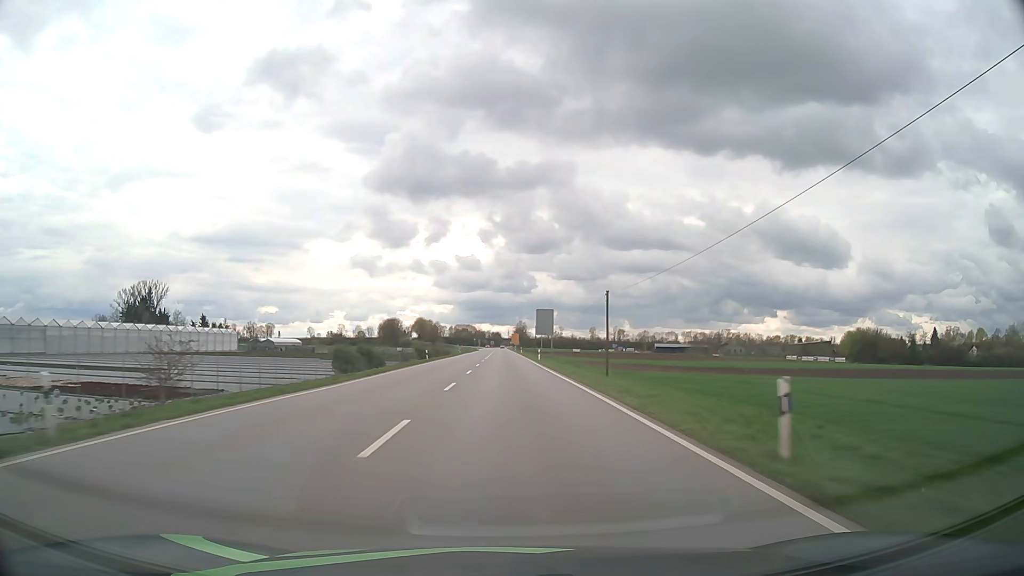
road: primary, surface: asphalt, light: Day
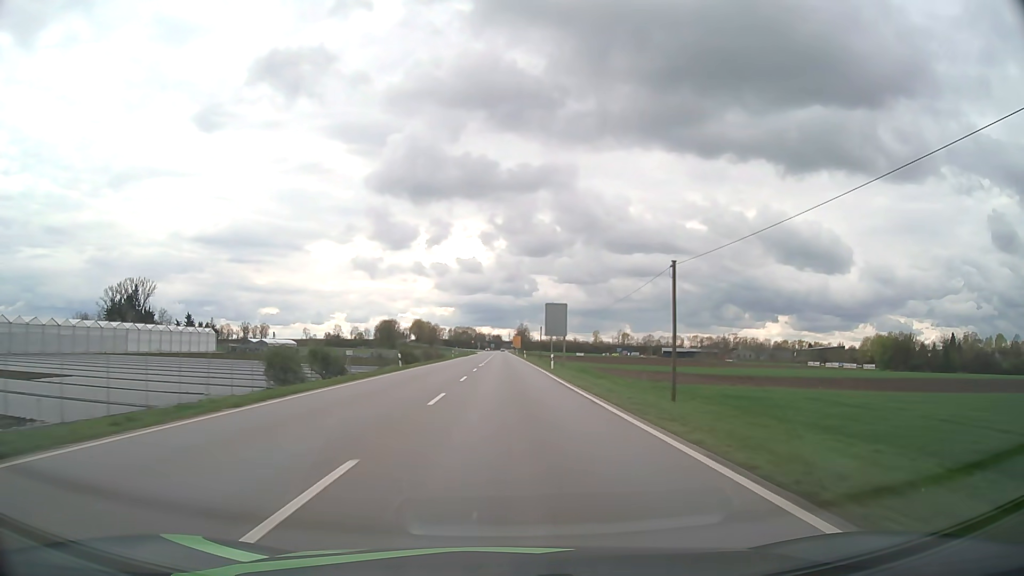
(0.0, +16.0) m; 0°
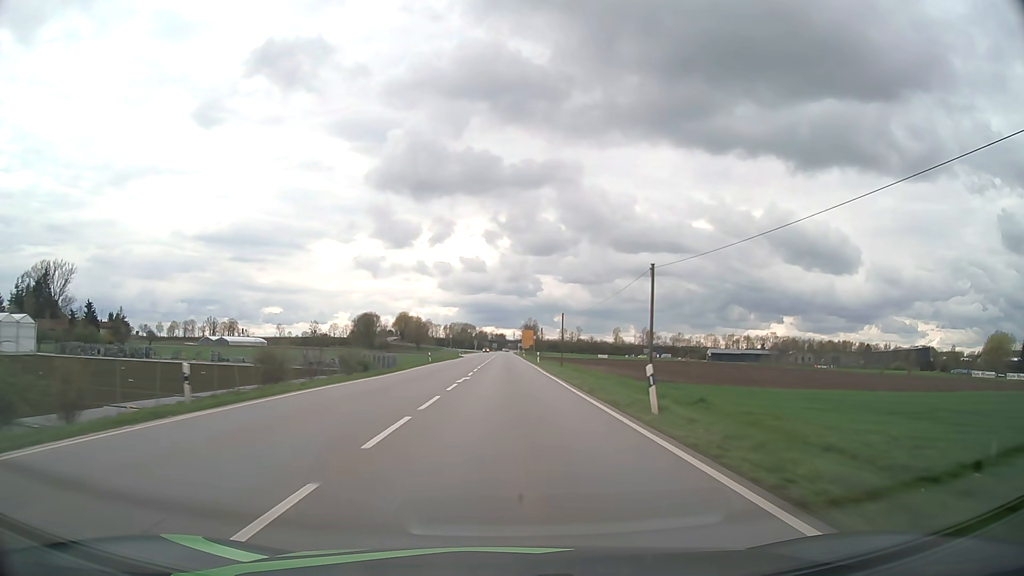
(-0.2, +80.0) m; 0°
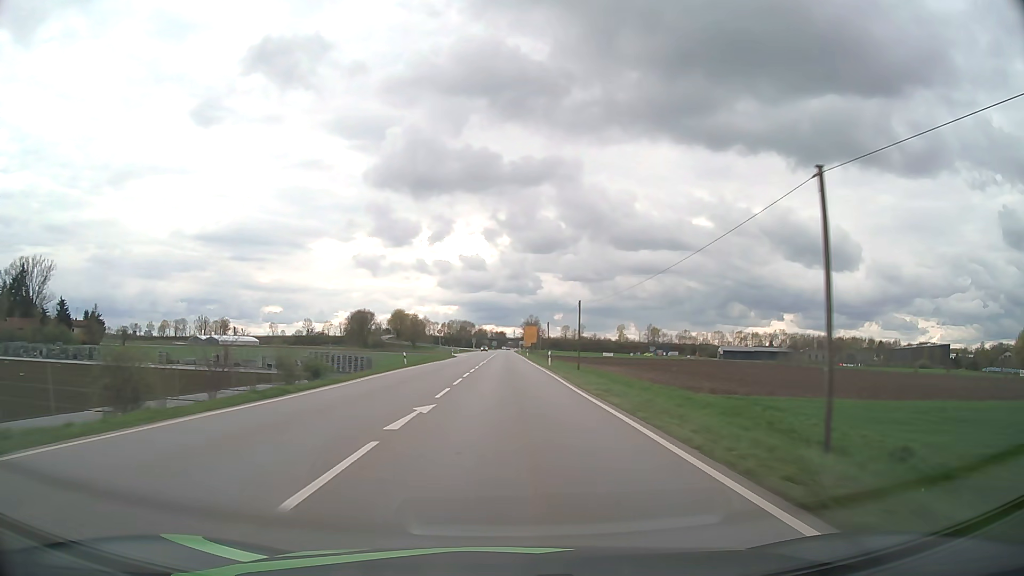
(0.0, +15.9) m; 0°
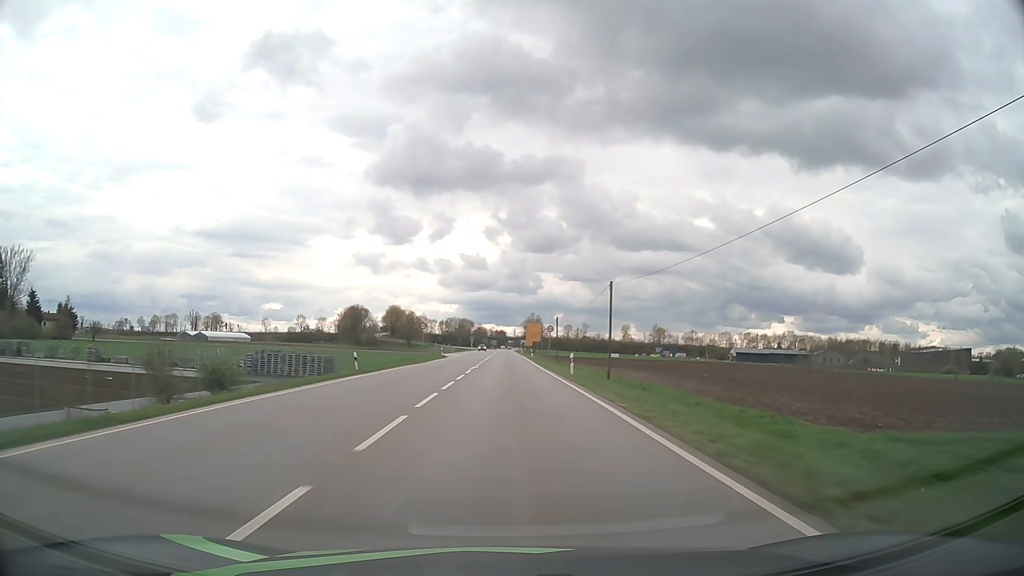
(0.0, +15.9) m; 0°
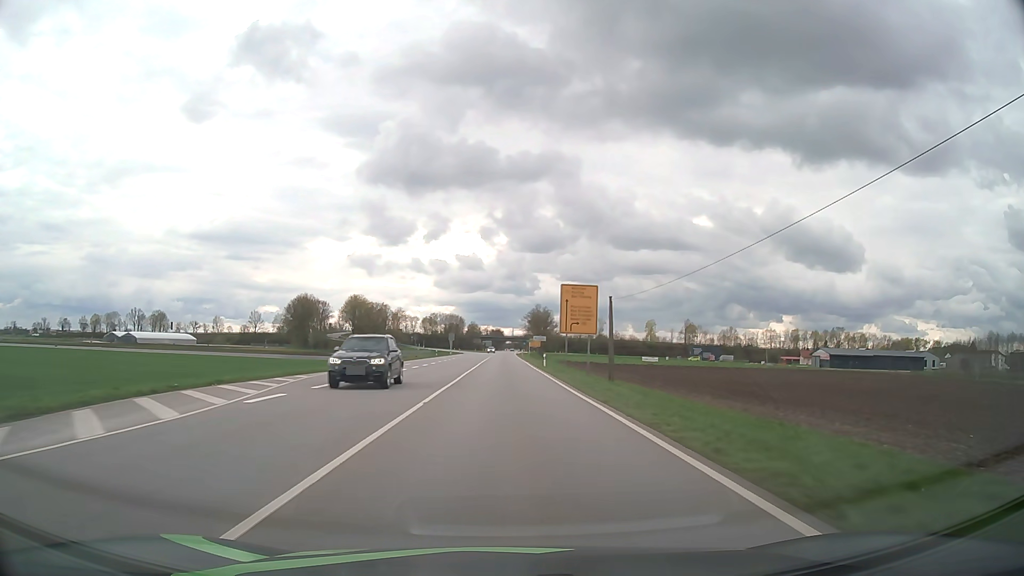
(0.0, +79.5) m; 0°
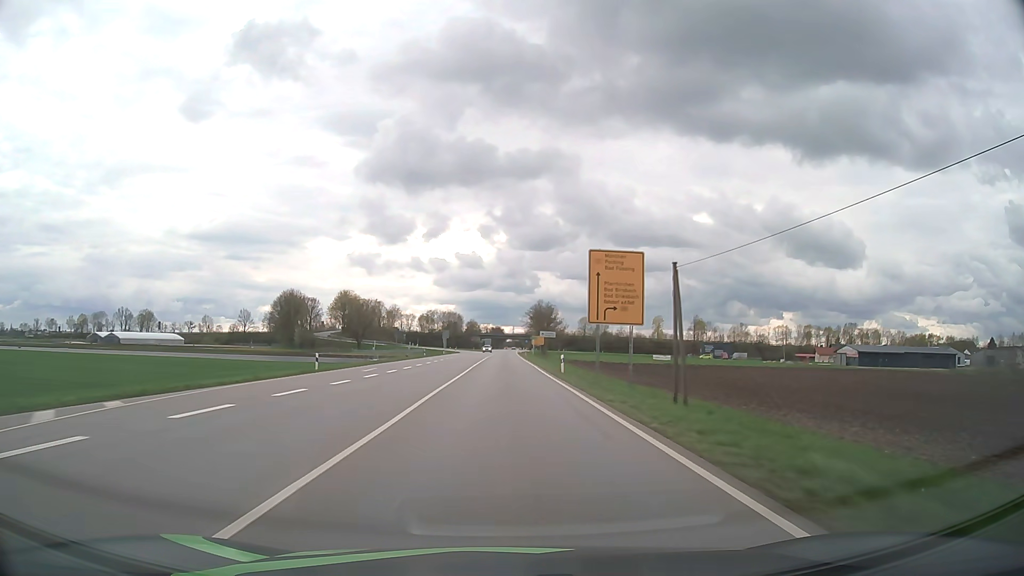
(0.0, +15.9) m; 0°
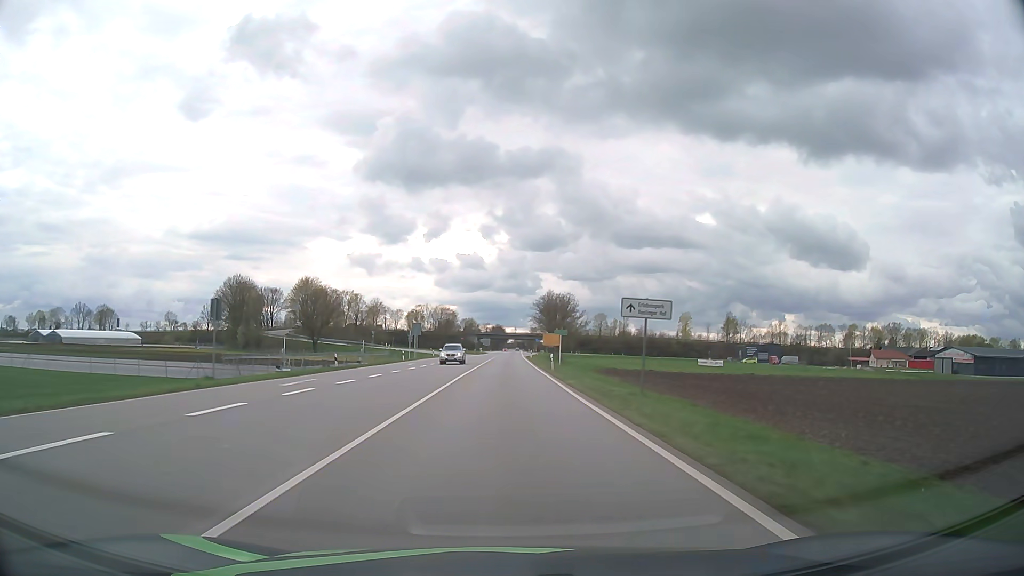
(-0.1, +47.5) m; 0°
(0, +10) (0, +20) (0, +30) (0, +40) (0, +50) (0, +60) (0, +70) (0, +80) (0, +90) (0, +100) m
